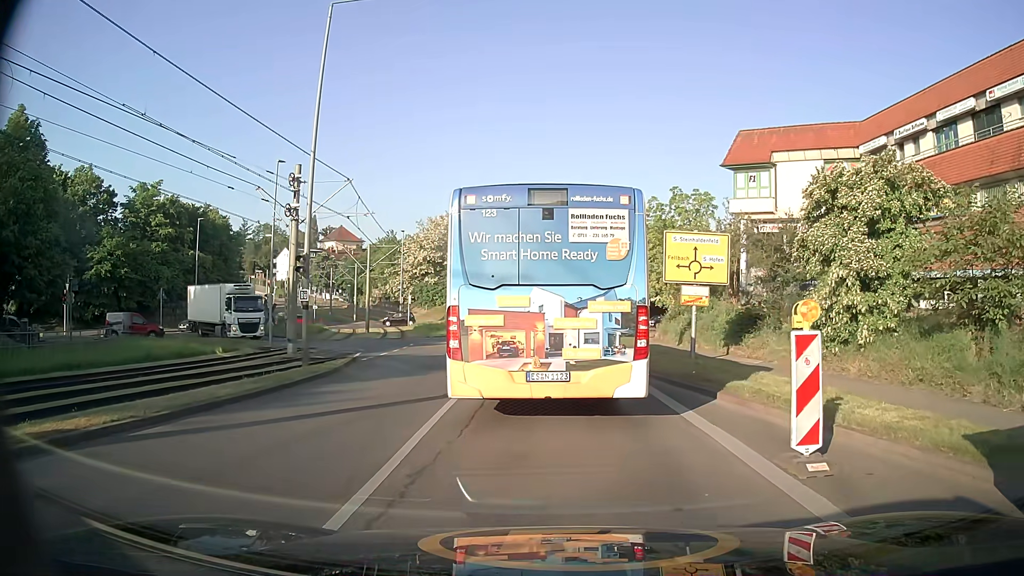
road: tertiary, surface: asphalt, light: Day
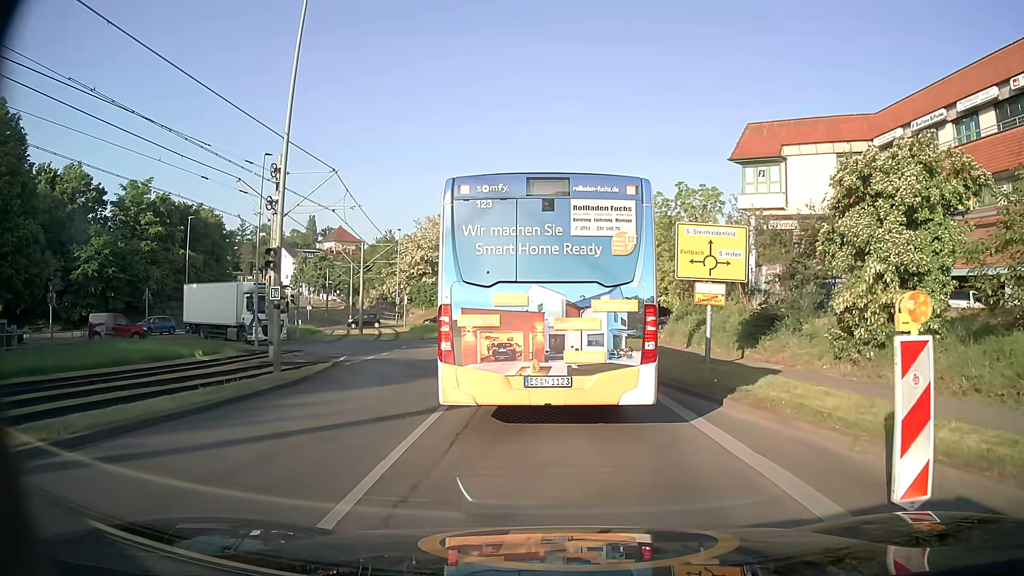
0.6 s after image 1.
(0.0, +2.1) m; 0°
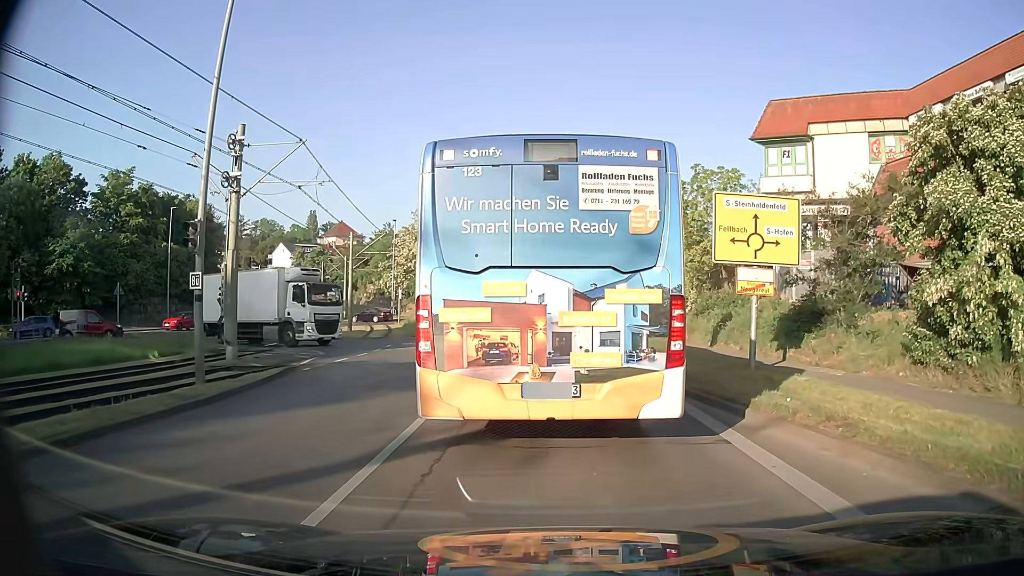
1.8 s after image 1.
(0.0, +4.0) m; 0°
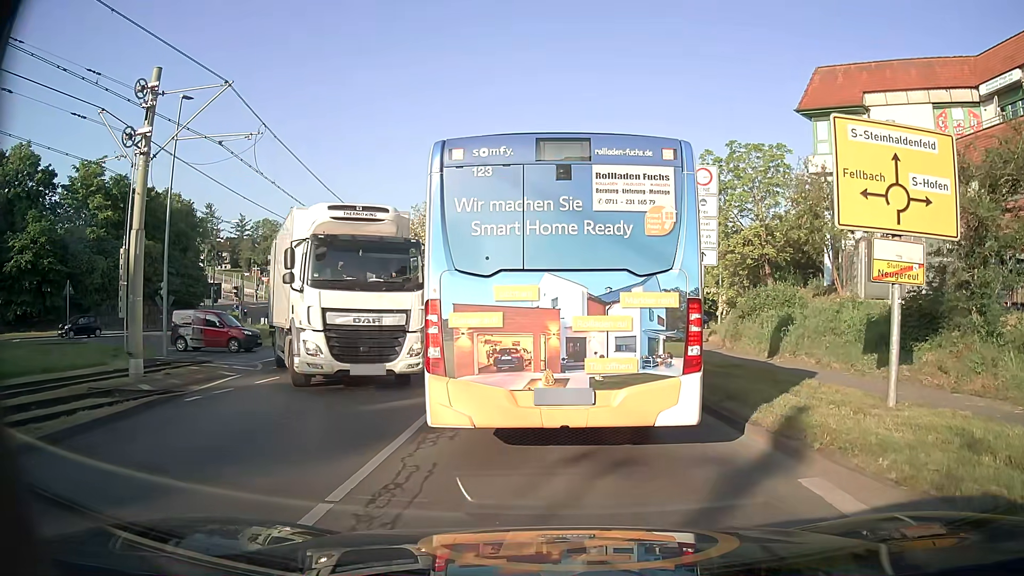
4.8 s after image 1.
(-0.1, +6.3) m; -2°
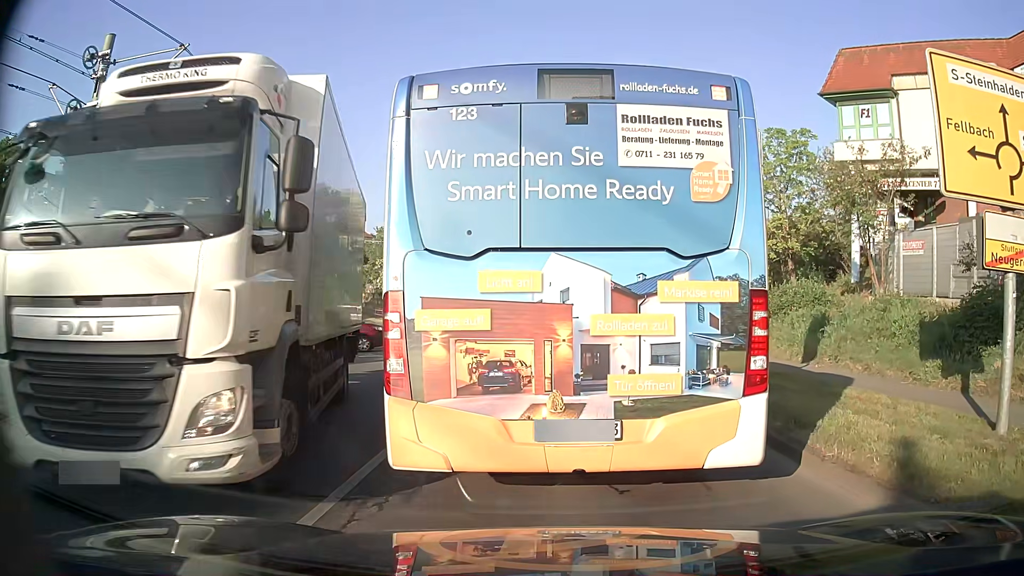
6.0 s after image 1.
(0.0, +2.5) m; -2°
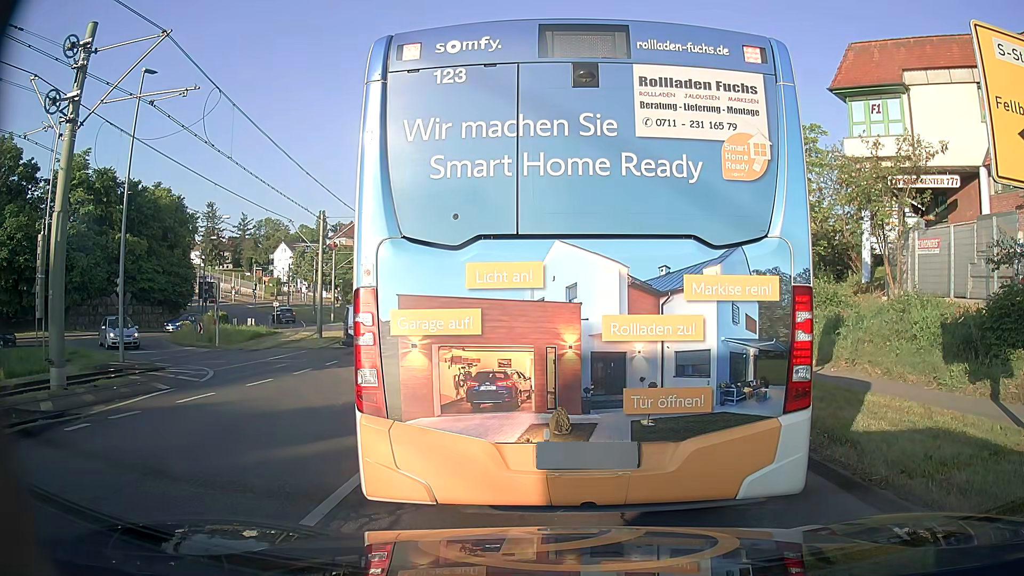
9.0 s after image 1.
(0.0, +0.9) m; 0°
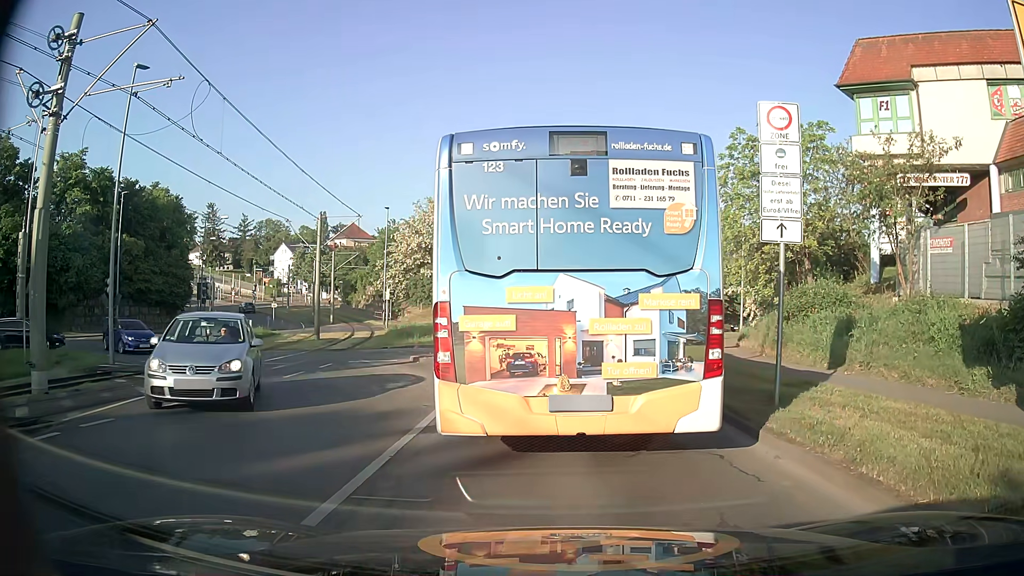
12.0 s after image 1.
(0.0, +0.8) m; 0°
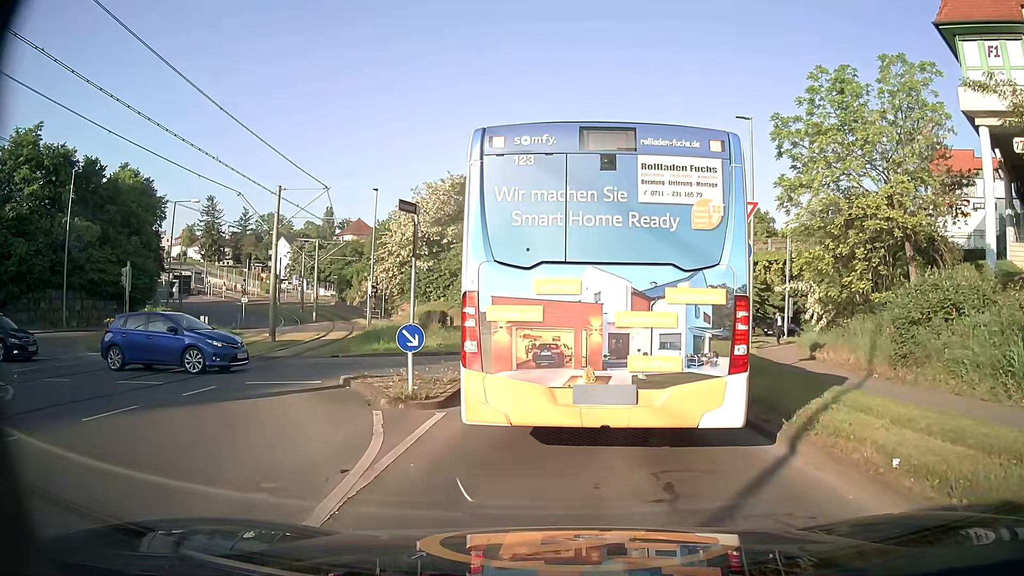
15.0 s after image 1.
(+0.1, +8.3) m; +1°
(0, +10) (+1, +20) (+4, +29) (+2, +39) (-6, +45) (-15, +49) (-24, +54) (-30, +62) (-35, +70) (-41, +79) m
